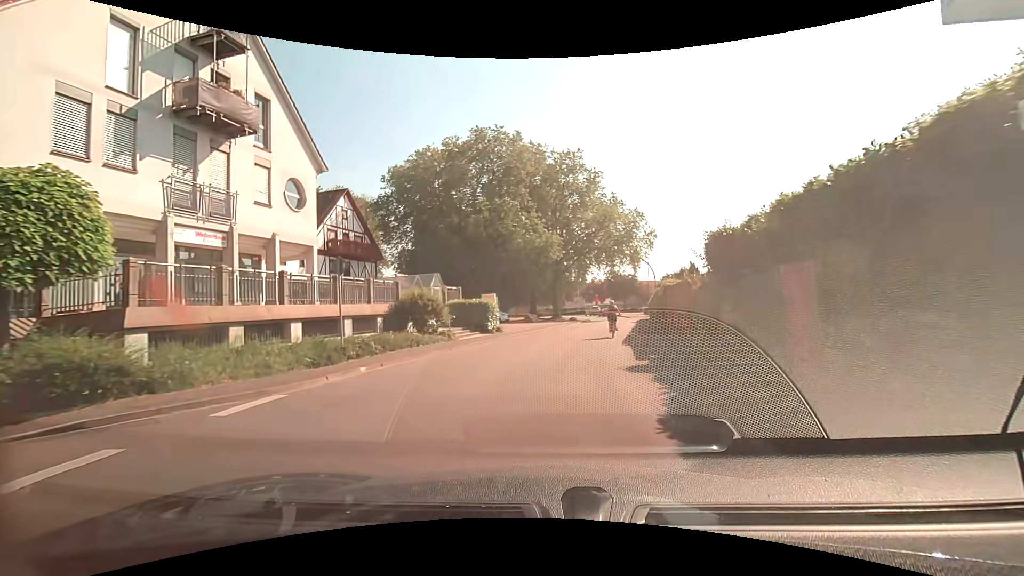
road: tertiary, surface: asphalt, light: Day
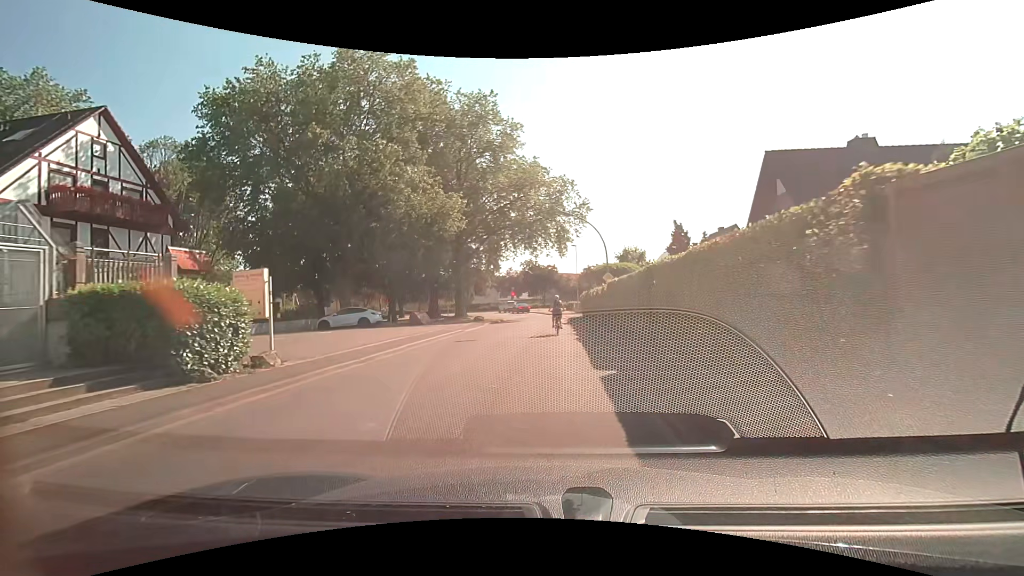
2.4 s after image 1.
(+1.4, +17.1) m; +10°
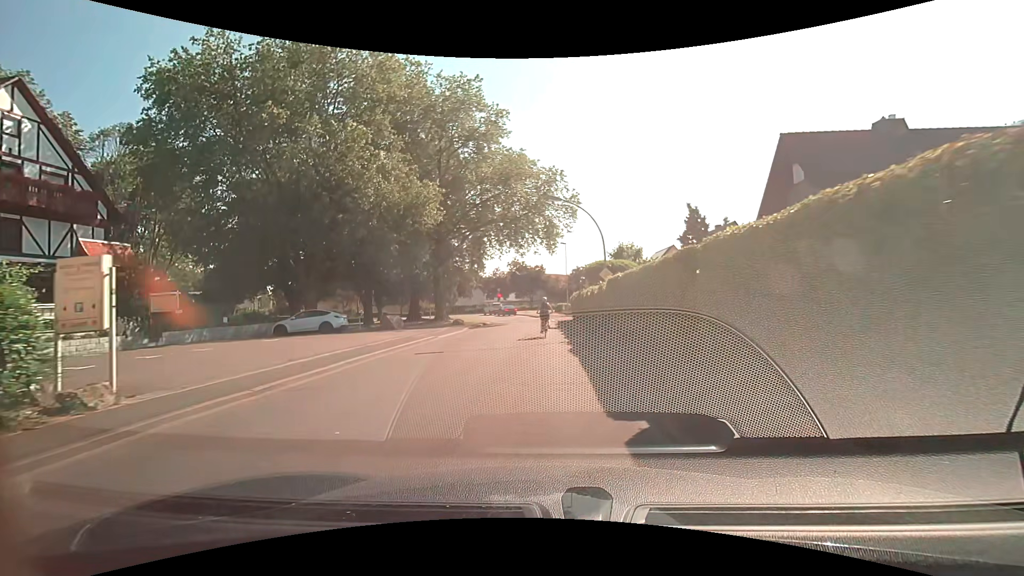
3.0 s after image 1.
(0.0, +4.0) m; 0°
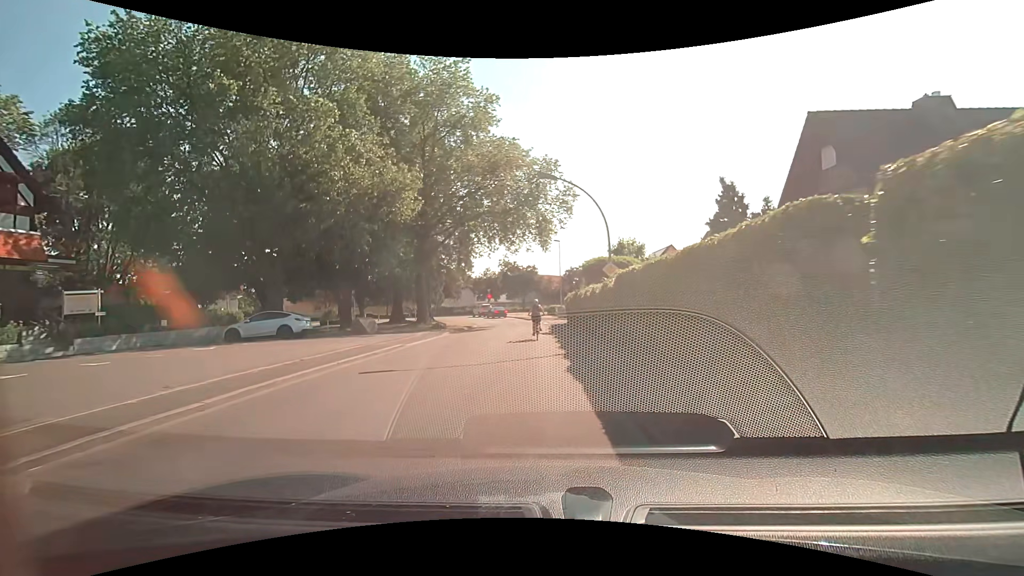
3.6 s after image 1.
(+0.1, +3.9) m; +2°
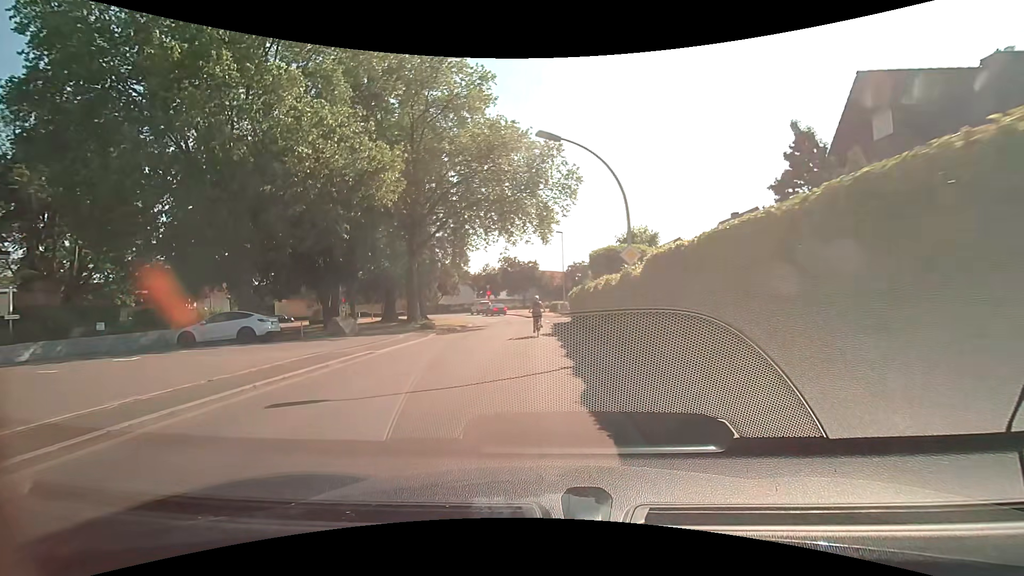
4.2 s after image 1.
(0.0, +3.7) m; +1°
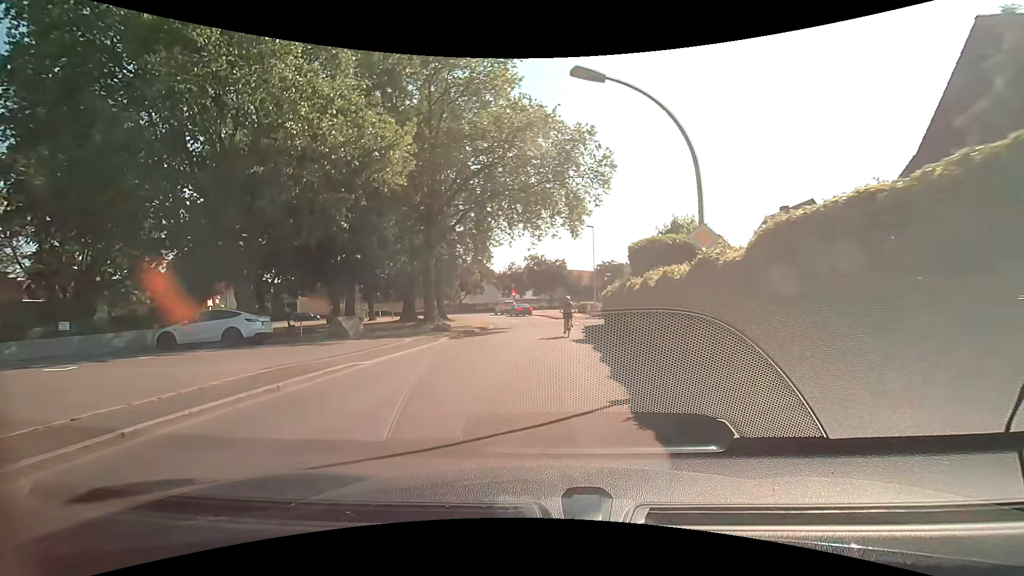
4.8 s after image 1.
(-0.1, +3.5) m; -4°
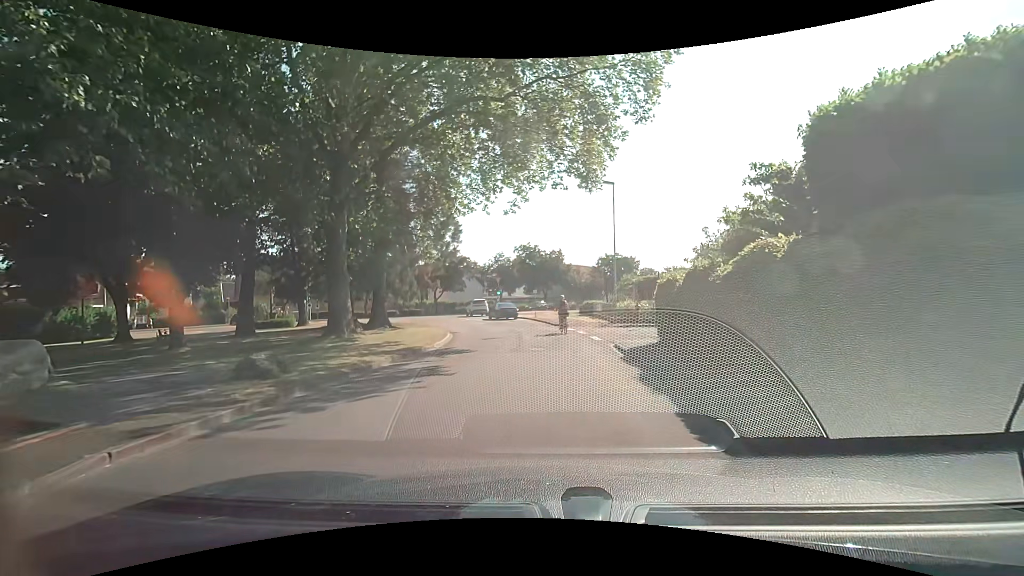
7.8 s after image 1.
(+0.2, +15.7) m; +1°
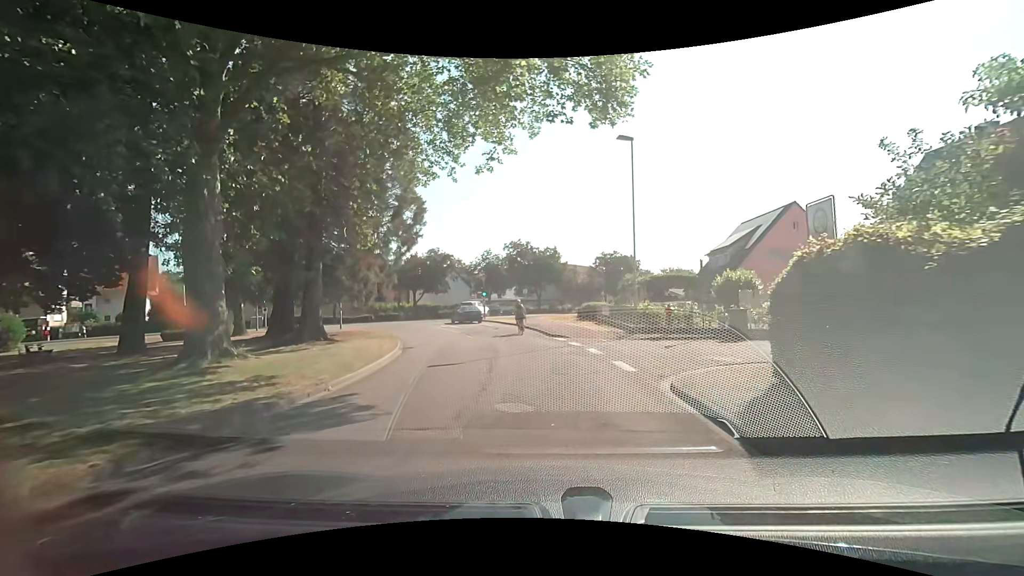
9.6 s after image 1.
(+0.1, +8.1) m; +2°
(0, +10) (-1, +20) (-4, +30) (-8, +39) (-14, +47) (-21, +53) (-31, +55) (-40, +51) (-49, +47) (-58, +42) m
